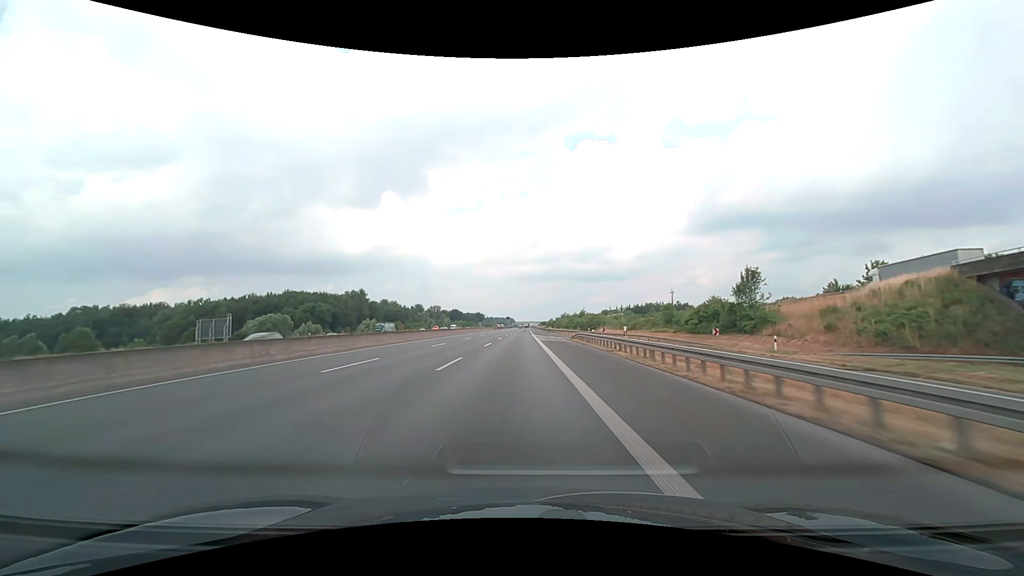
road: motorway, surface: asphalt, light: Day
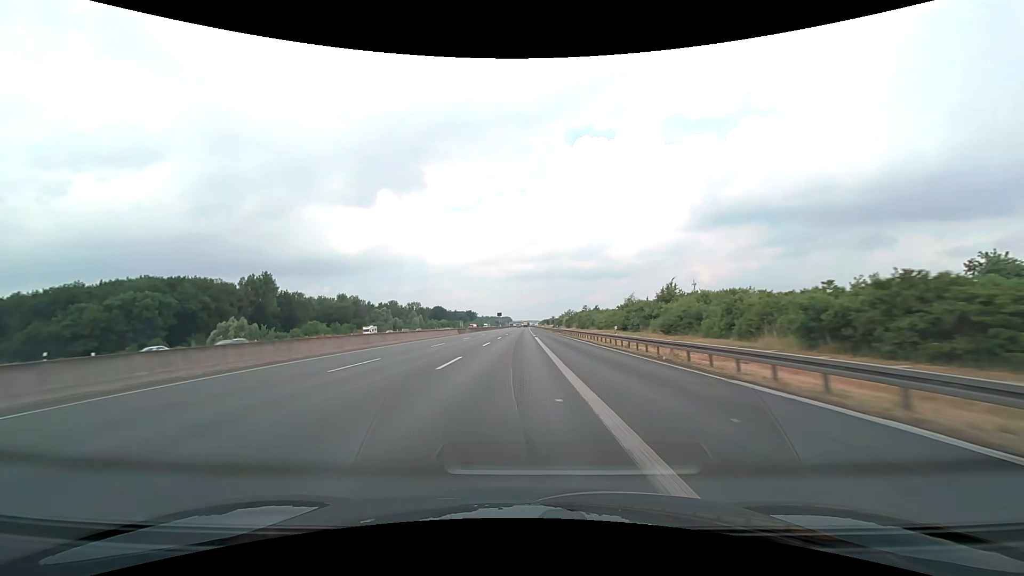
(+0.3, +89.7) m; 0°
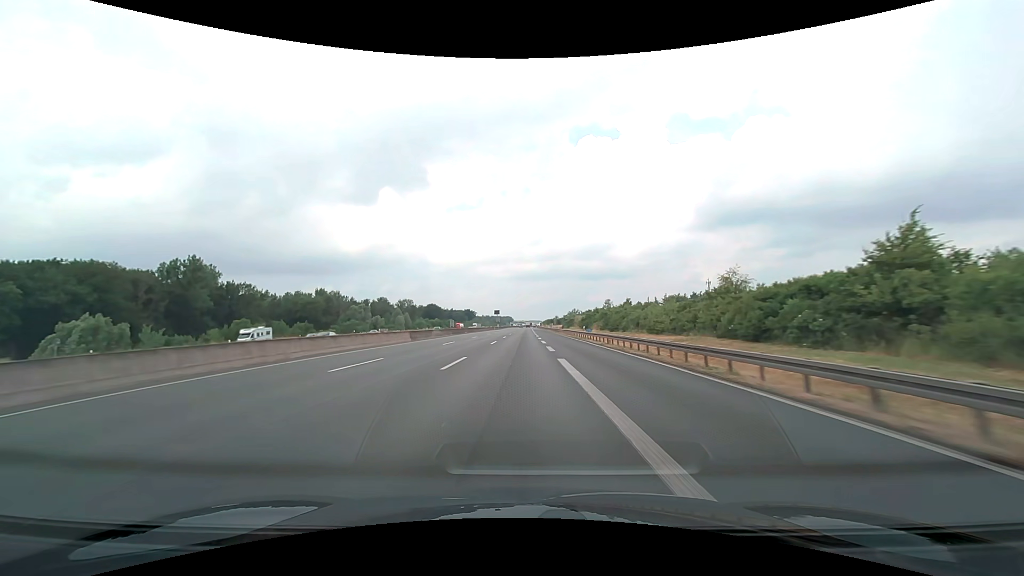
(-0.2, +35.7) m; 0°
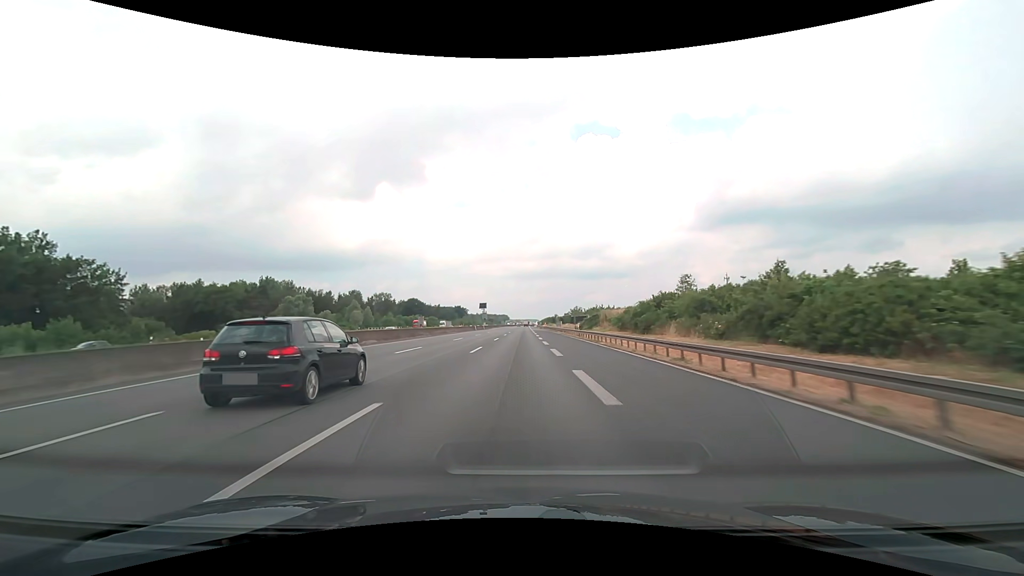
(+0.1, +53.5) m; 0°
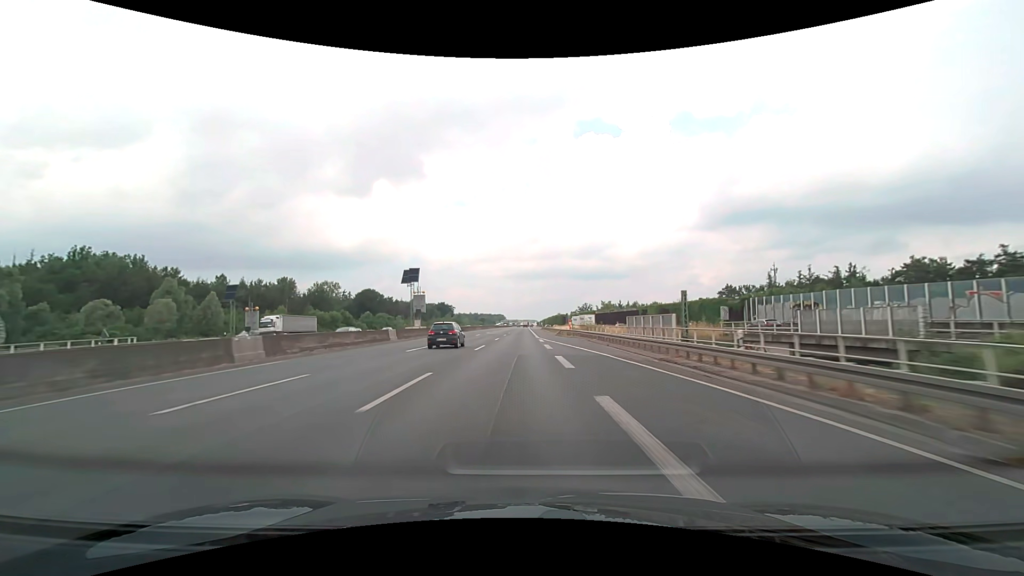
(+0.4, +88.9) m; 0°
